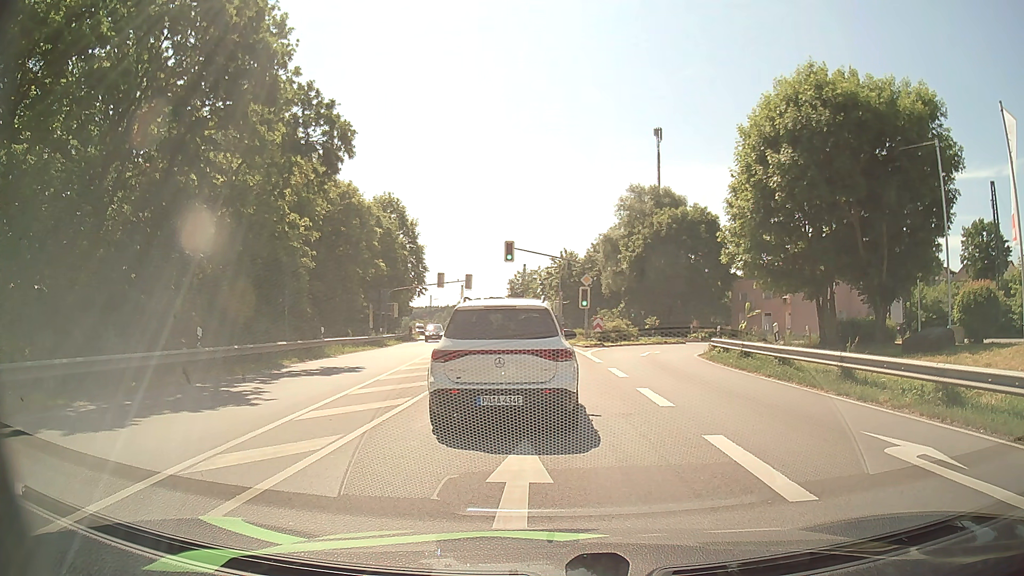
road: tertiary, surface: asphalt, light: Day
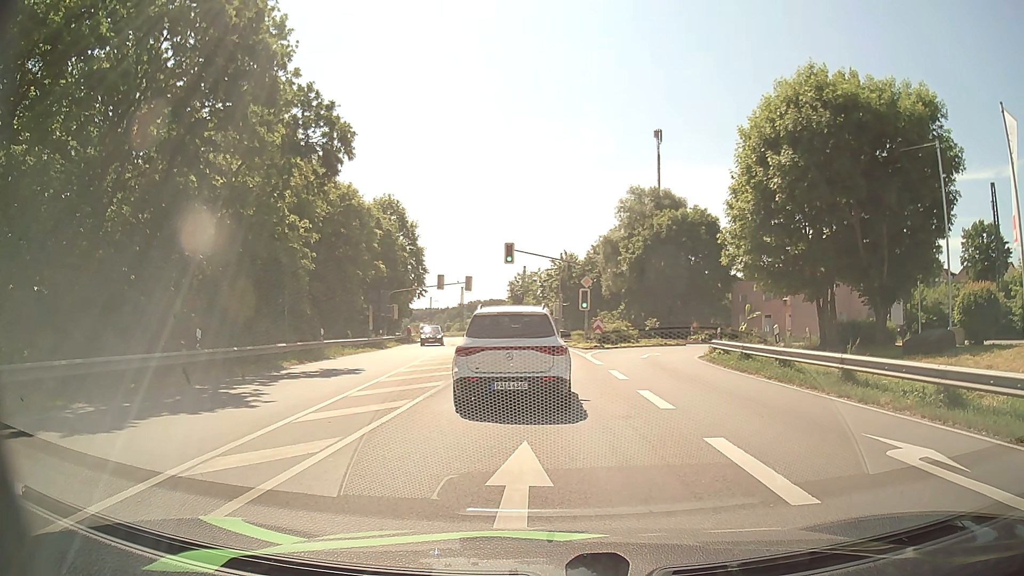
(0.0, 0.0) m; 0°
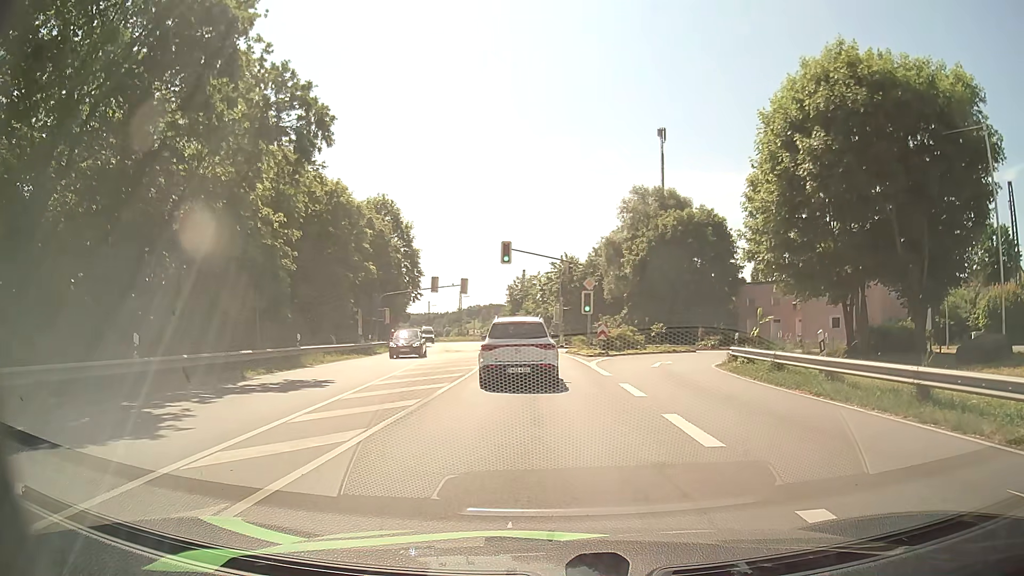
(+0.1, +3.4) m; +2°
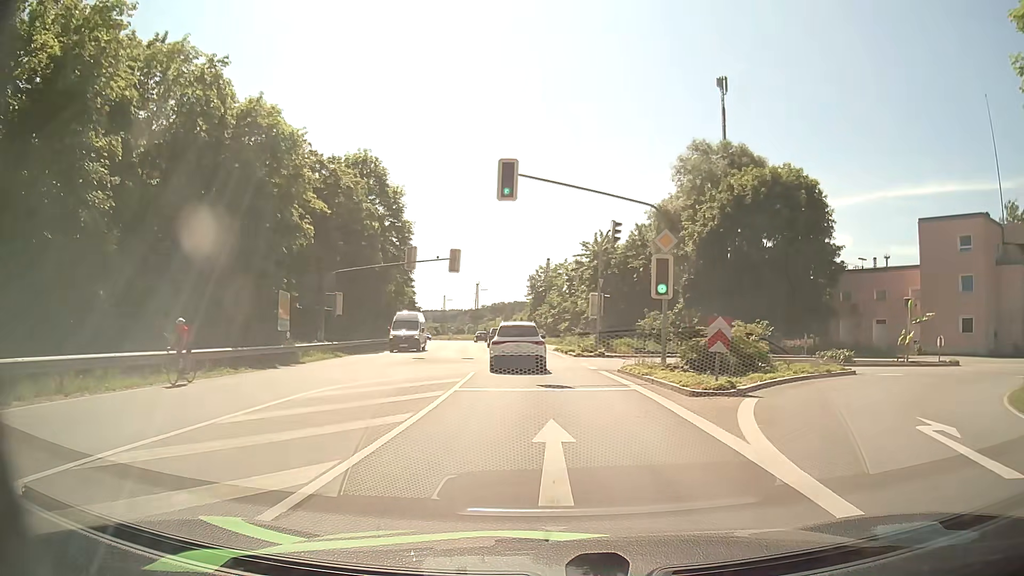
(-0.2, +19.9) m; -2°
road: primary
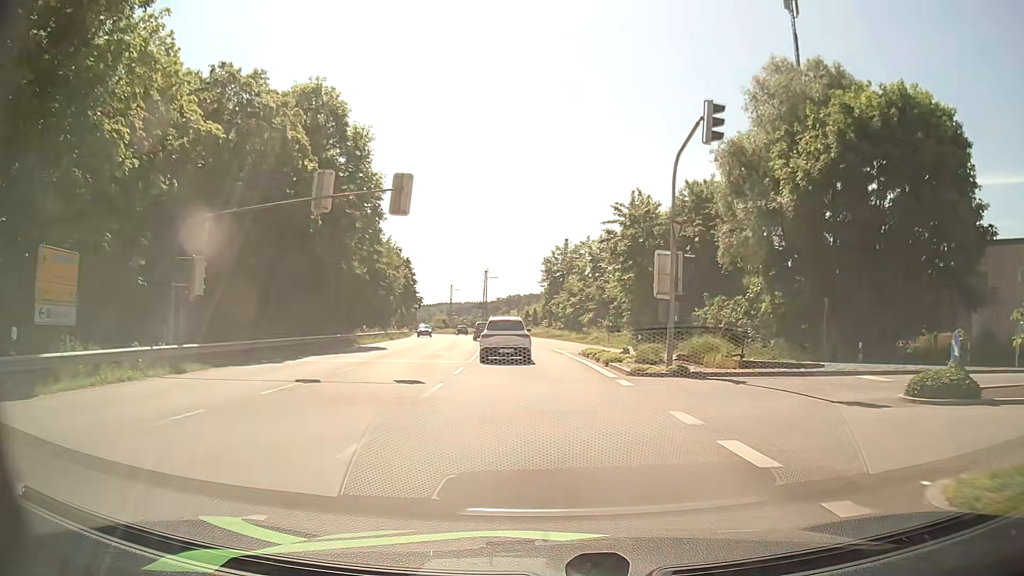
(-0.1, +18.2) m; -1°
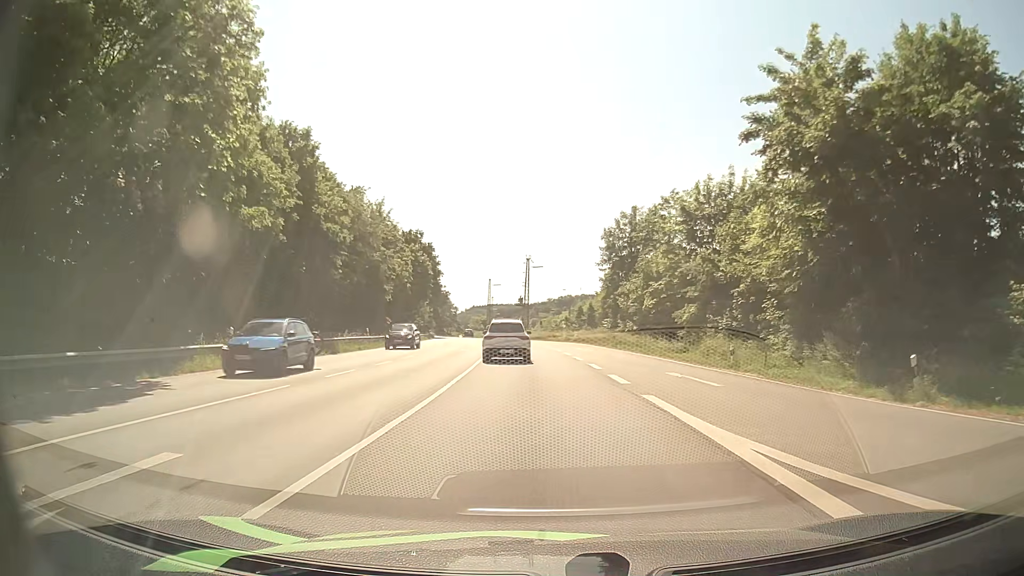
(-1.0, +29.3) m; -5°
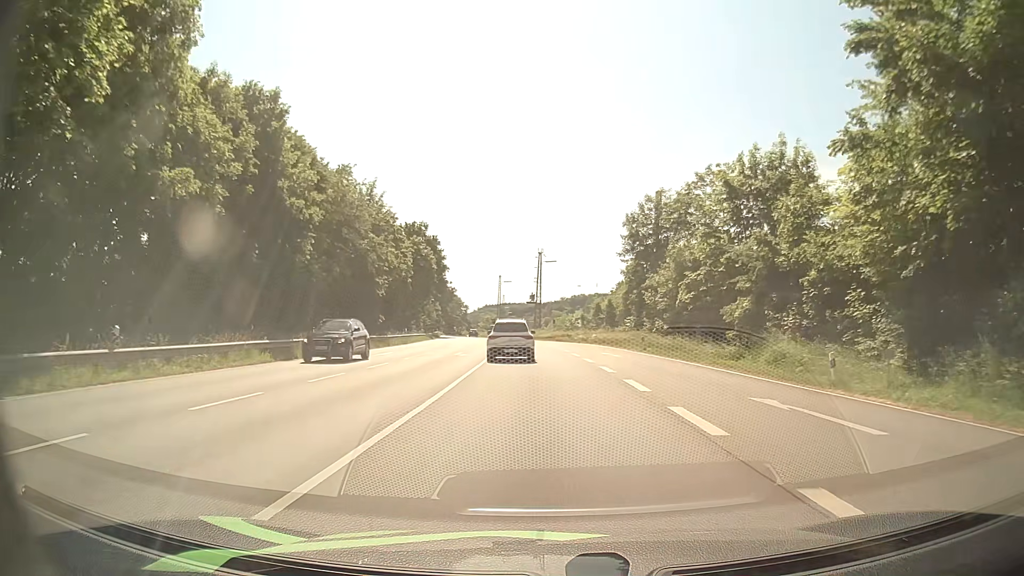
(-0.1, +8.2) m; -1°
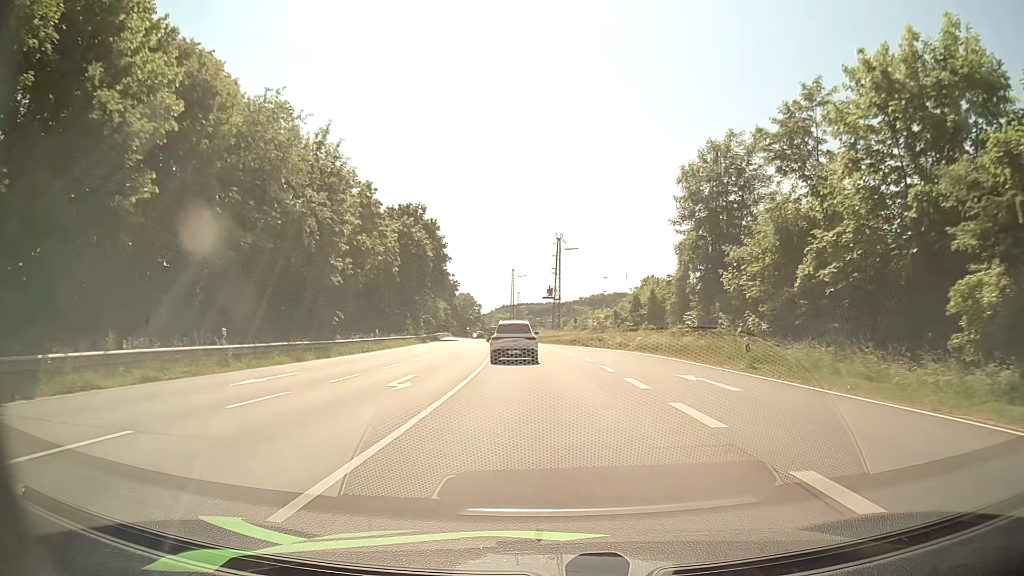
(-0.4, +17.5) m; -2°
(0, +10) (0, +20) (0, +30) (-1, +40) (-2, +50) (-3, +60) (-4, +70) (-6, +80) (-7, +90) (-8, +100) m
